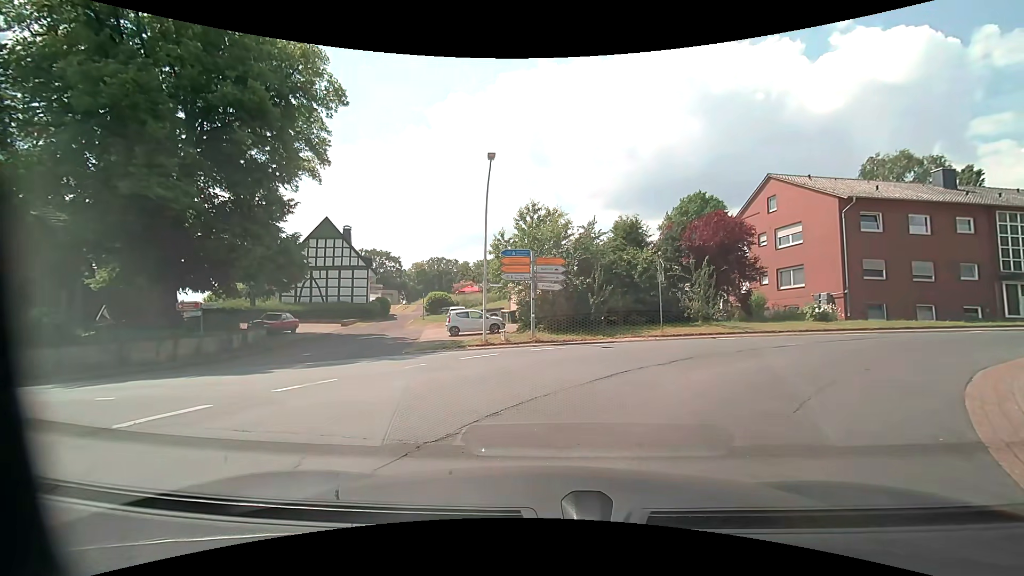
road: primary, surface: asphalt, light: Day
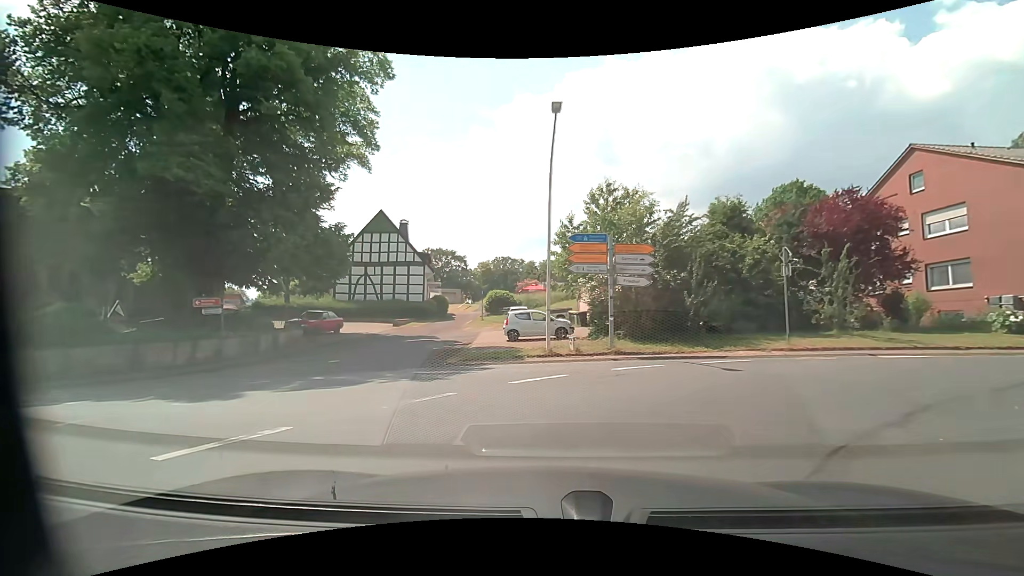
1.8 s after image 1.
(-0.4, +5.1) m; -8°
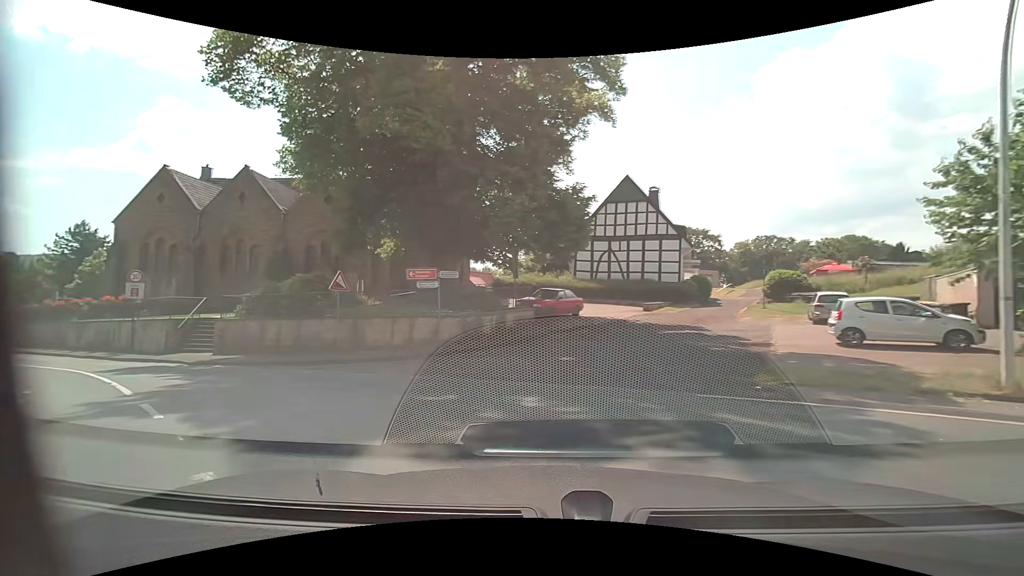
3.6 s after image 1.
(-1.7, +6.8) m; -29°
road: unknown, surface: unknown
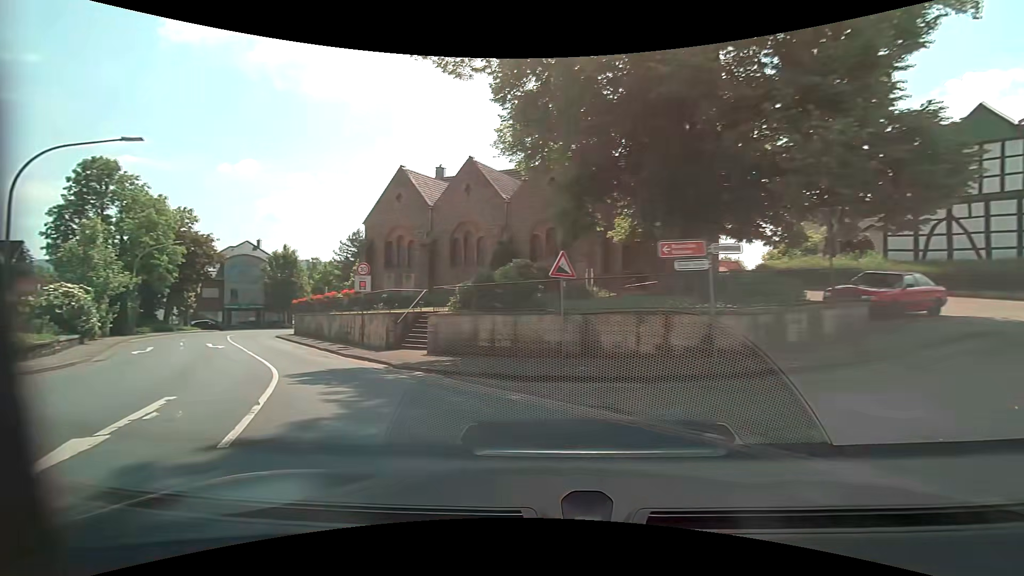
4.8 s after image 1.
(-1.1, +5.7) m; -24°
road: secondary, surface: asphalt
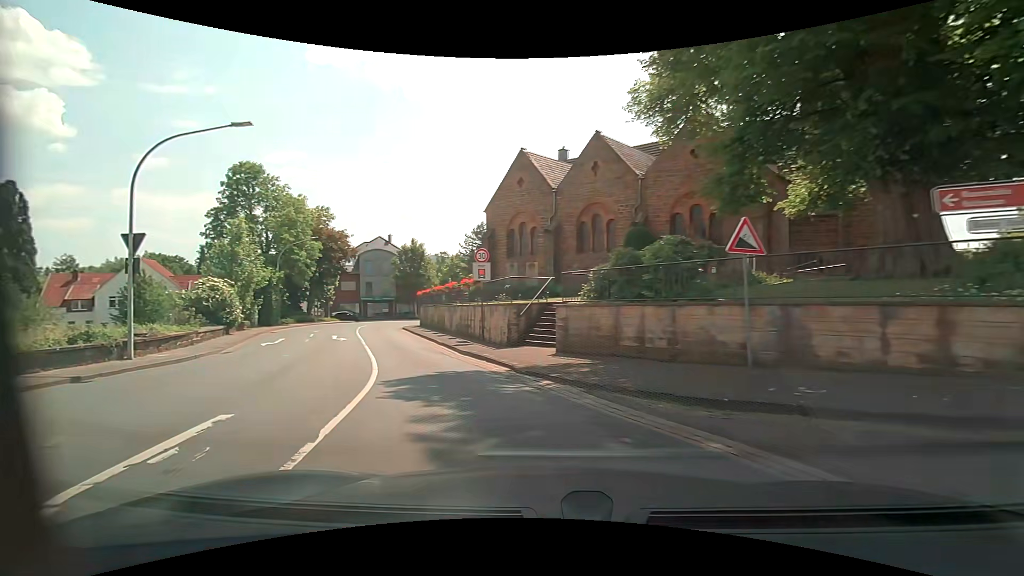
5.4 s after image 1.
(-0.4, +3.3) m; -14°
